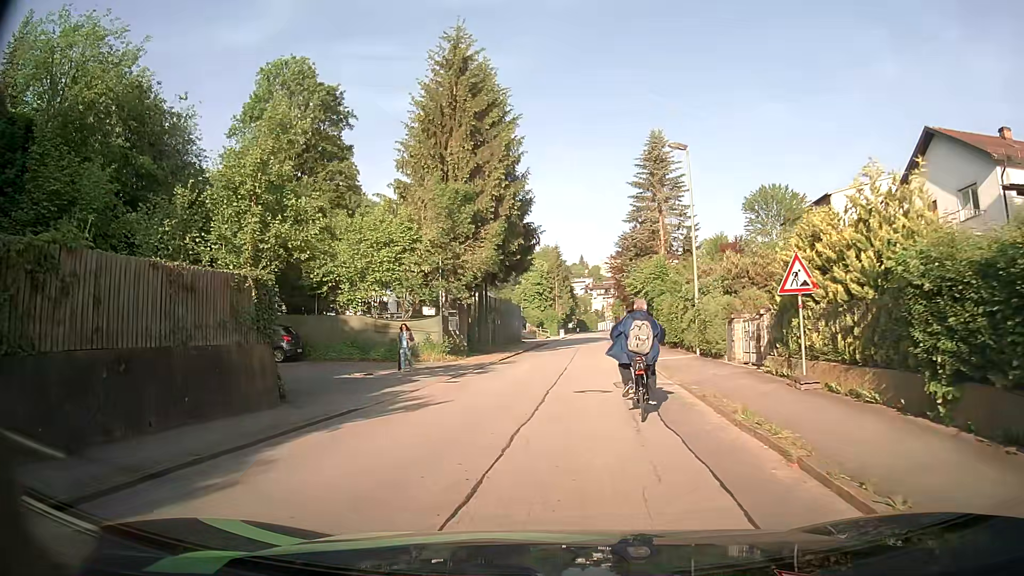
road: tertiary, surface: asphalt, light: Day
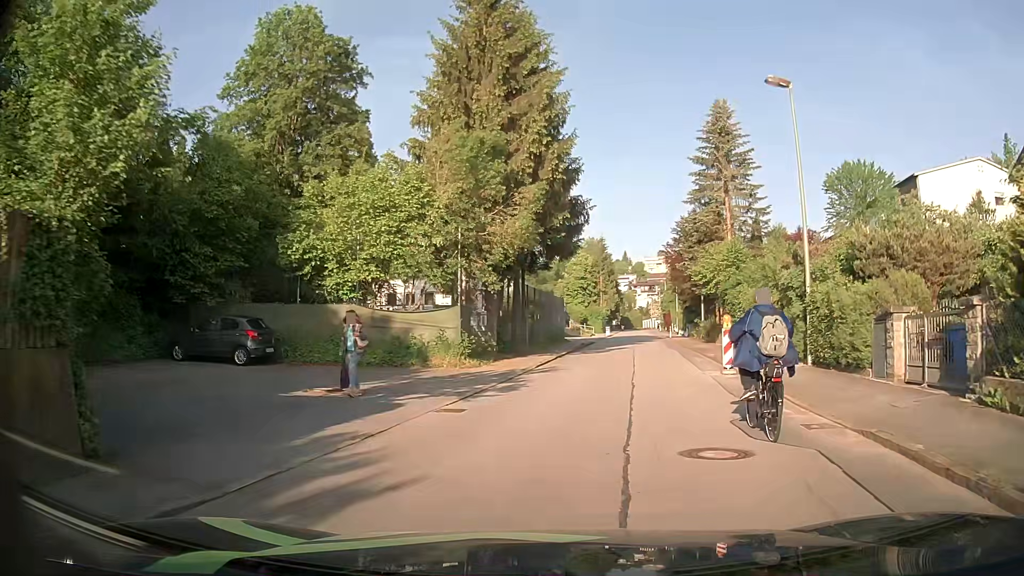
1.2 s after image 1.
(-0.4, +7.3) m; -5°
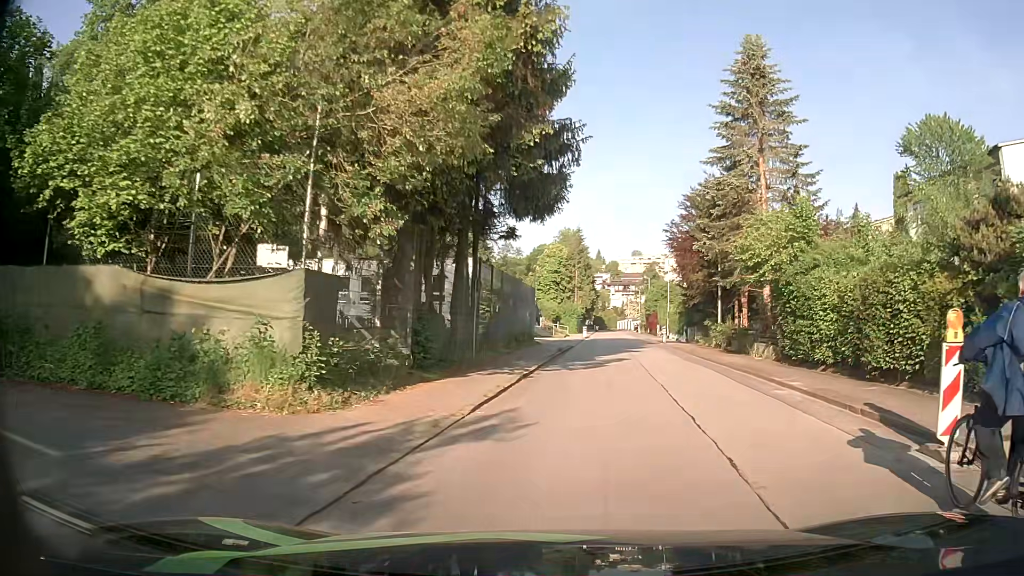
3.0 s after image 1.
(+0.2, +12.3) m; +2°
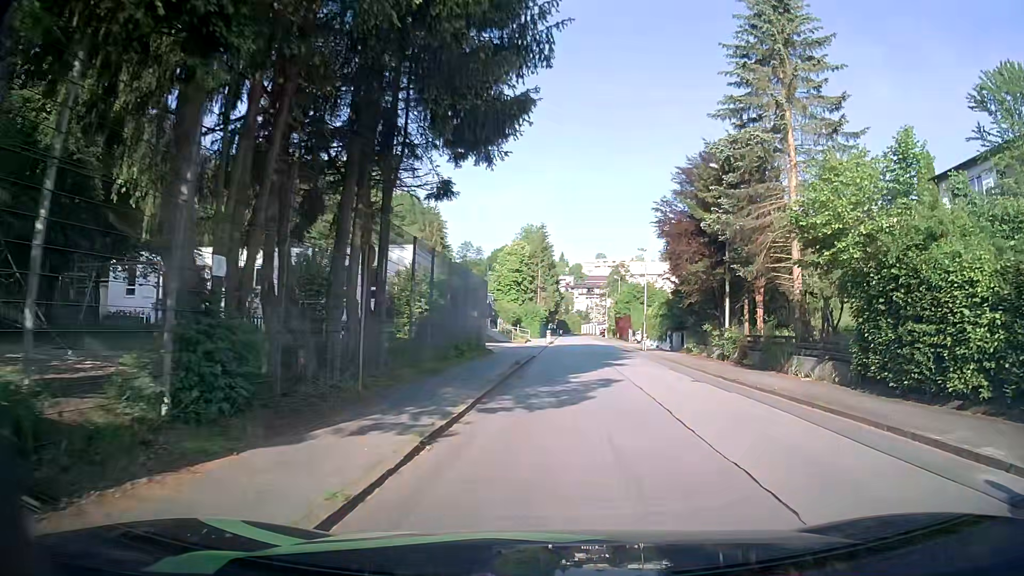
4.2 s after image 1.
(+0.2, +8.7) m; +3°
(0, +10) (+1, +20) (+2, +30) (+3, +40) (+4, +50) (+5, +60) (+5, +70) (+5, +80) (+6, +90) (+6, +100) m
